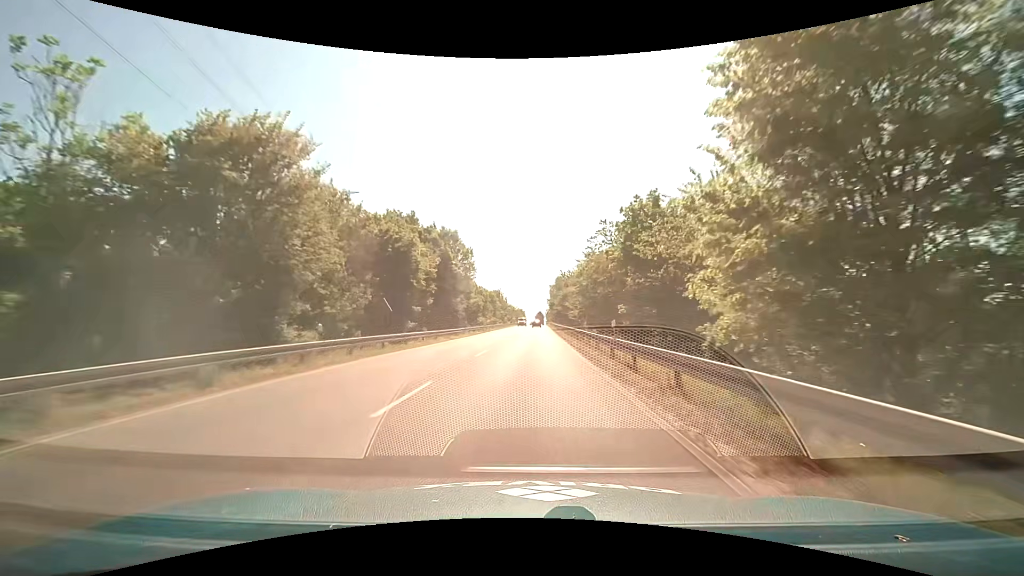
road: primary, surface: asphalt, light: Day
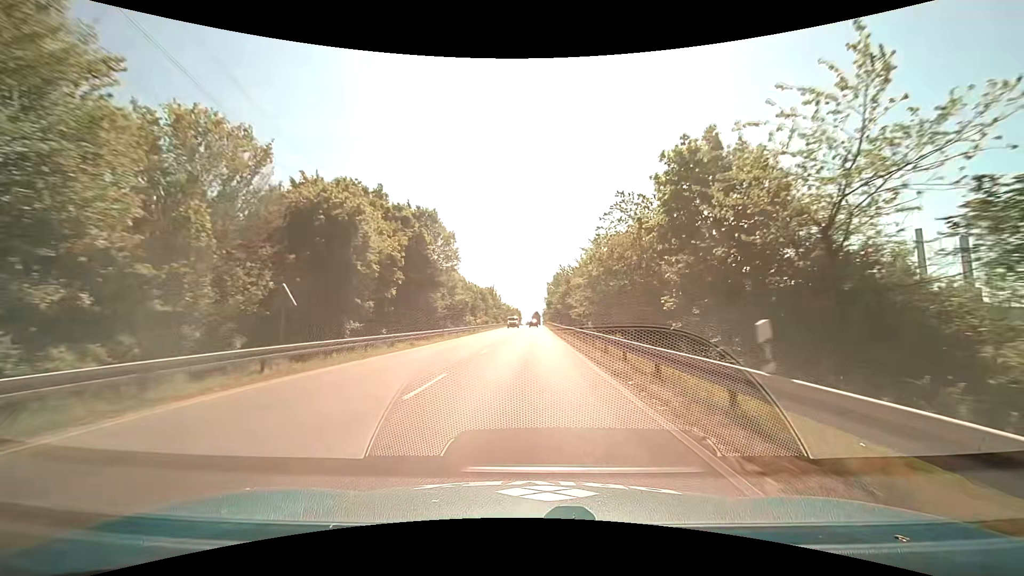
(0.0, +10.3) m; 0°
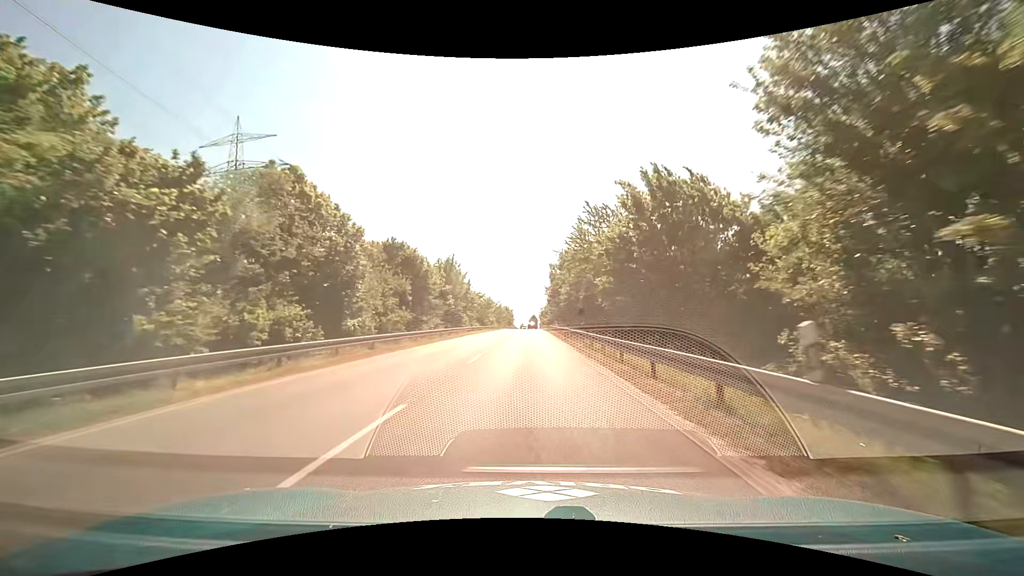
(+0.5, +51.6) m; 0°
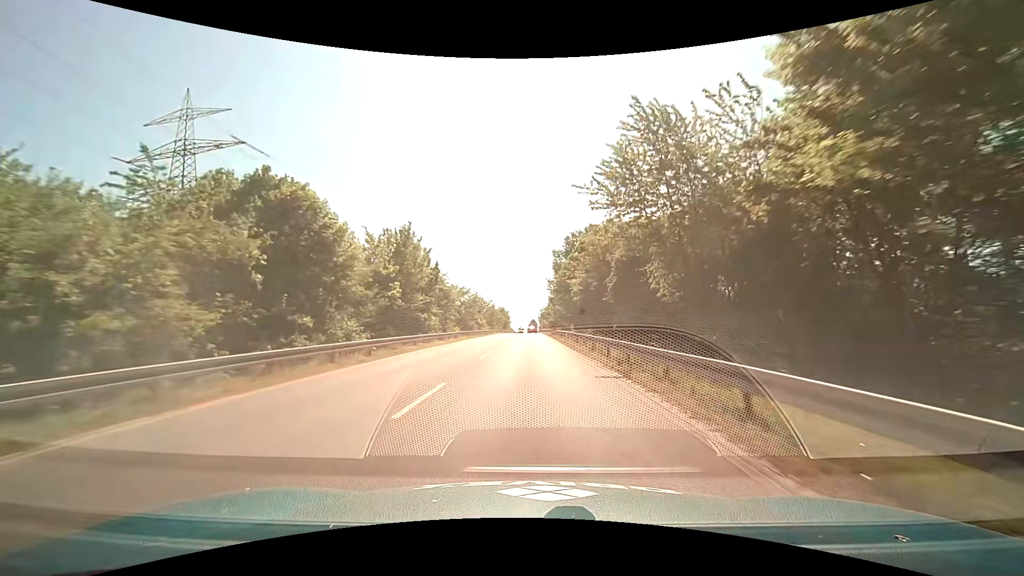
(+0.1, +20.7) m; 0°
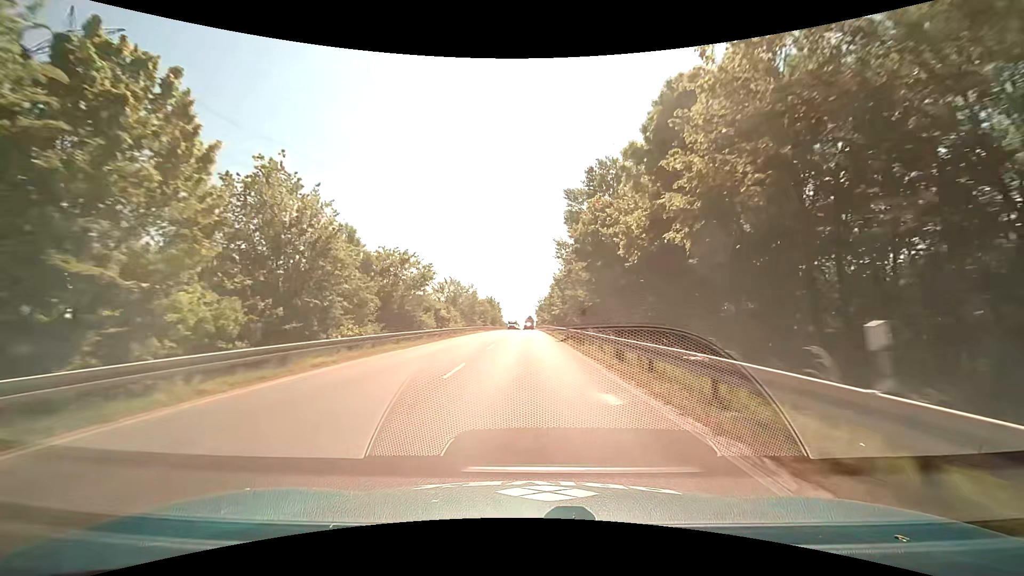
(+0.1, +31.1) m; 0°
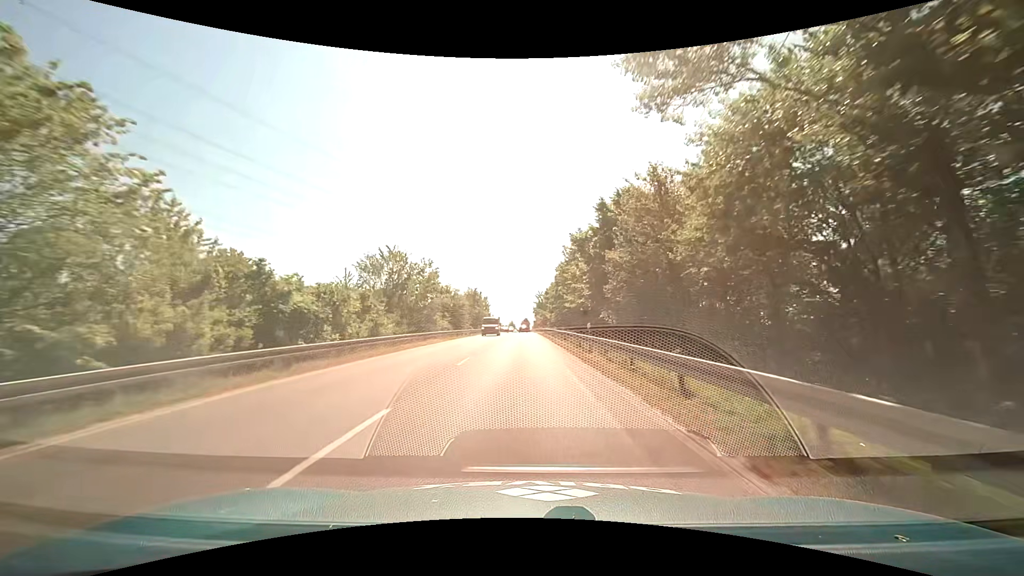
(0.0, +31.3) m; 0°
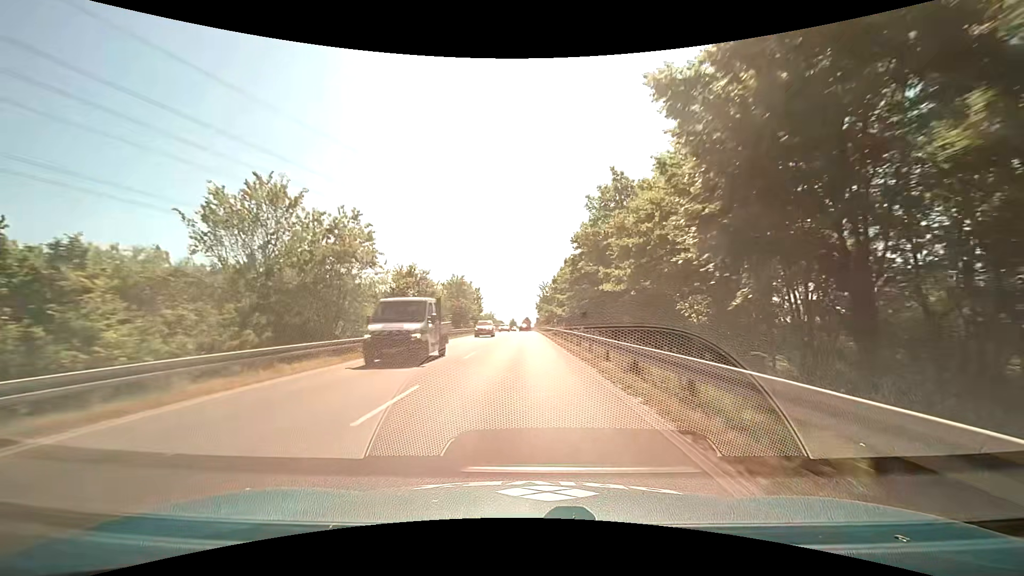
(0.0, +21.0) m; 0°
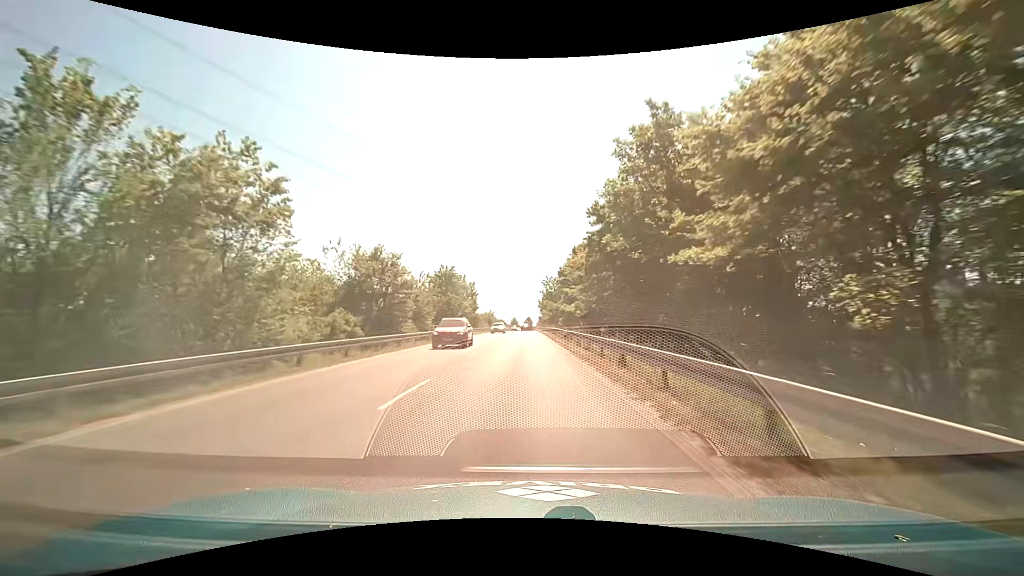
(0.0, +10.5) m; 0°
(0, +10) (0, +20) (0, +30) (0, +40) (0, +50) (0, +60) (0, +70) (0, +80) (-1, +90) (-1, +100) m
